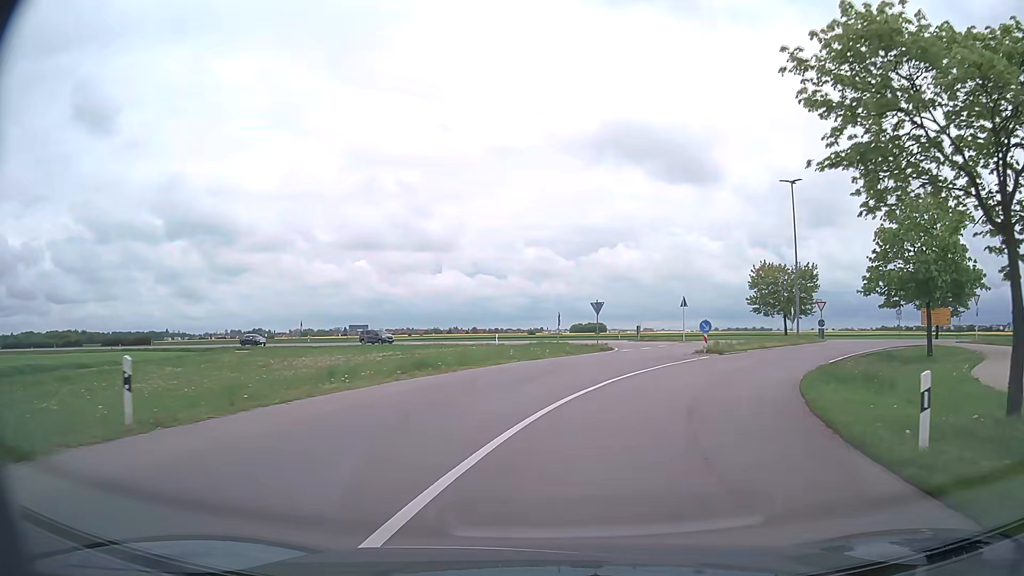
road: tertiary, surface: asphalt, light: Day
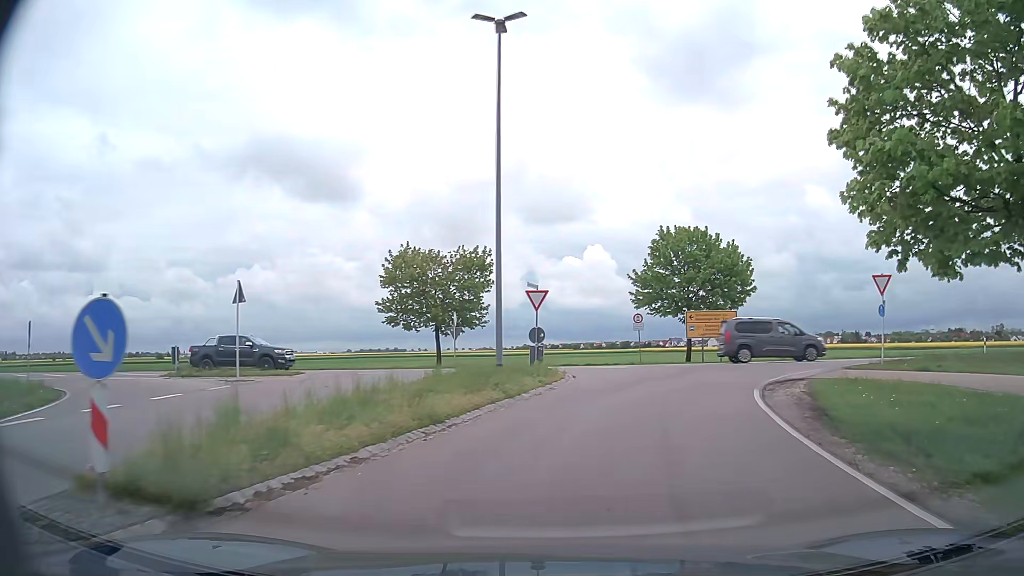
(+7.1, +25.5) m; +32°
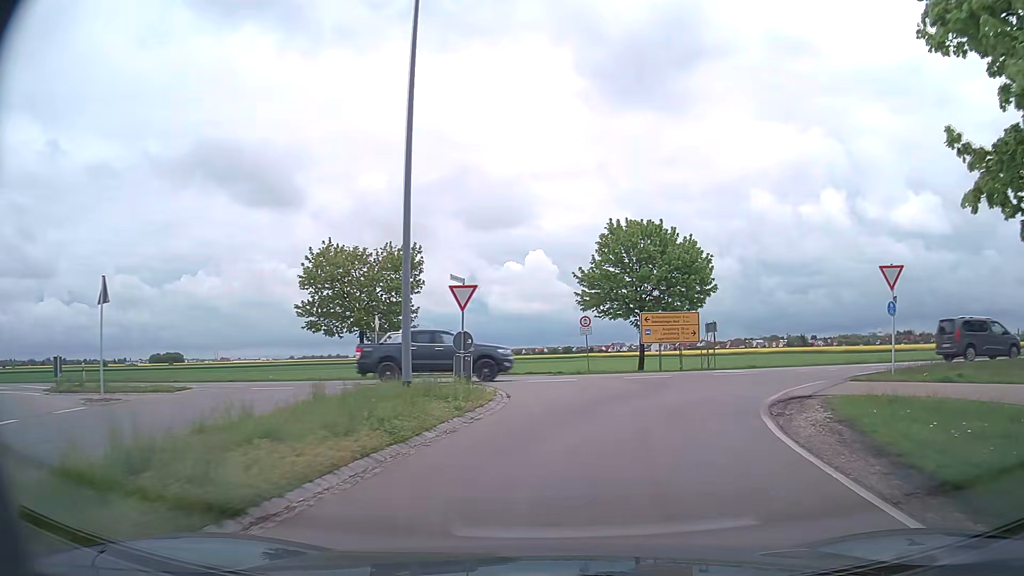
(+0.2, +4.8) m; +5°
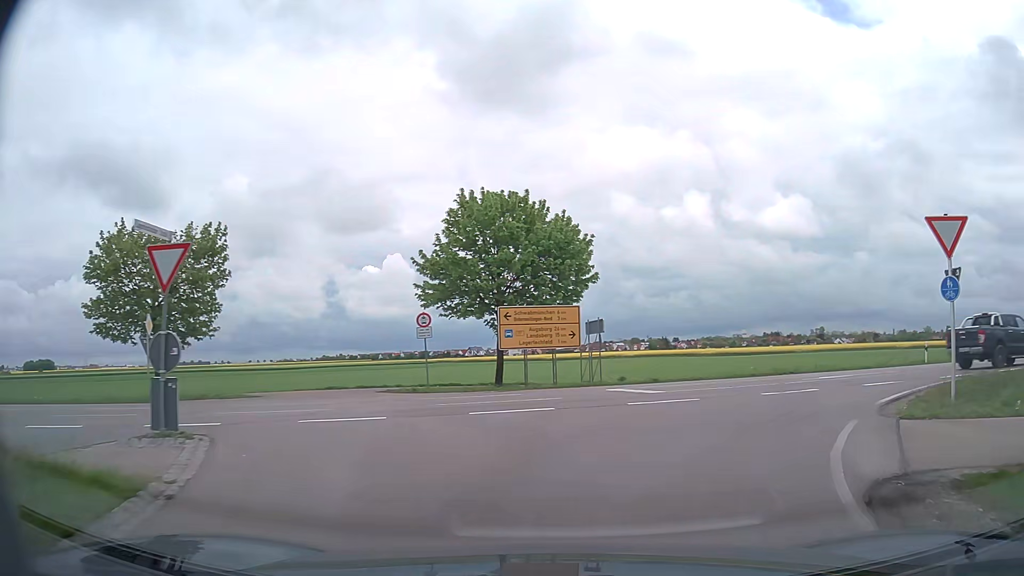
(+0.8, +9.3) m; +11°
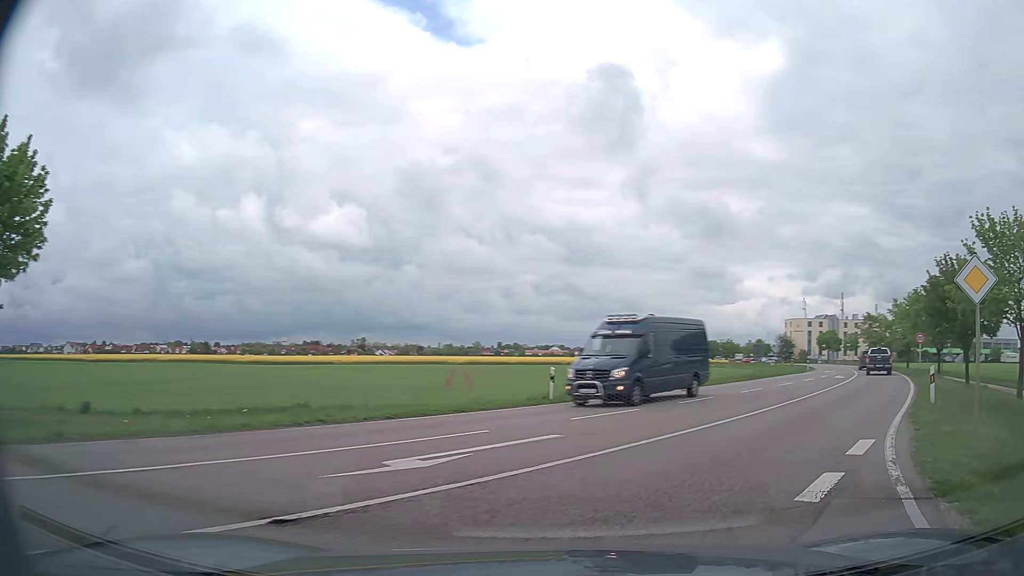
(+3.6, +12.6) m; +38°
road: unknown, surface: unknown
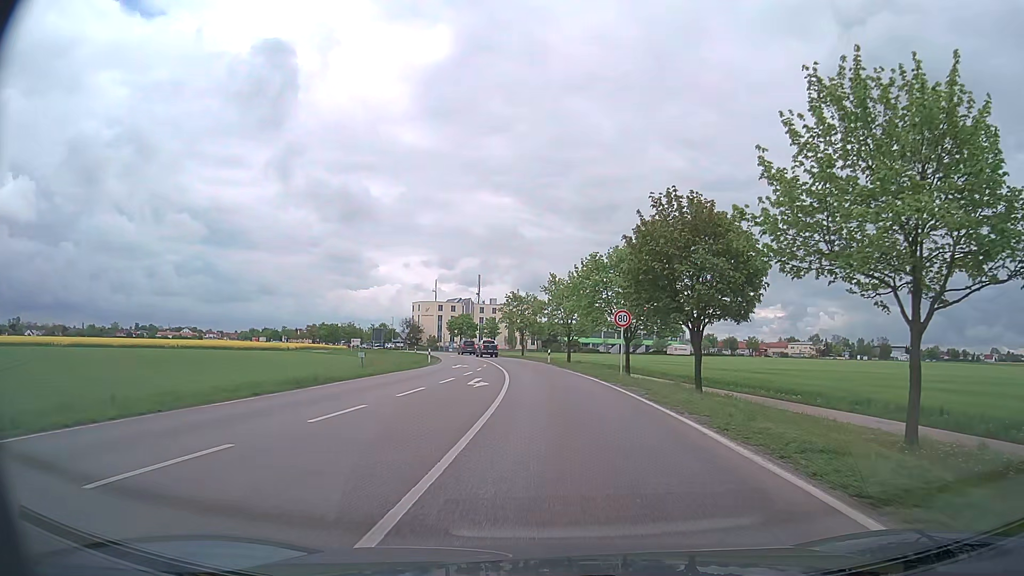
(+8.0, +18.6) m; +33°
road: secondary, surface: asphalt
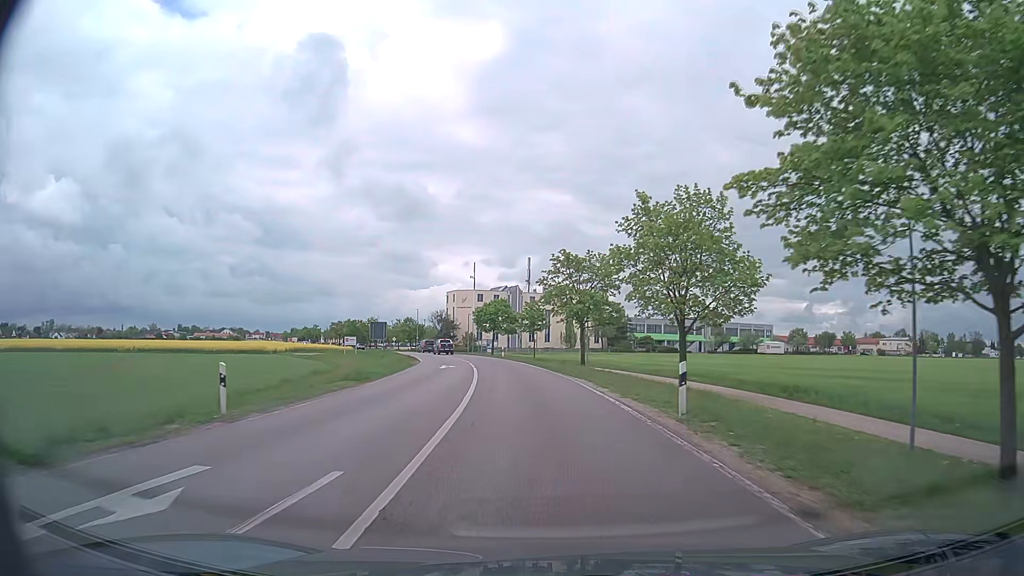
(-1.0, +38.0) m; -5°
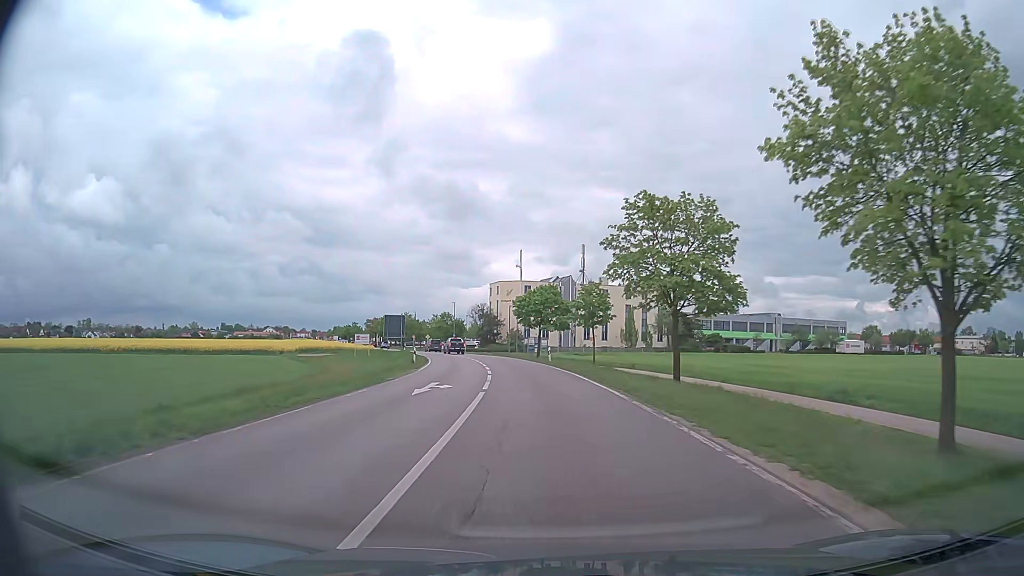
(-0.8, +19.0) m; -5°
(0, +10) (-1, +20) (-1, +30) (-2, +40) (-4, +50) (-6, +60) (-8, +69) (-10, +79) (-13, +89) (-17, +98) m
